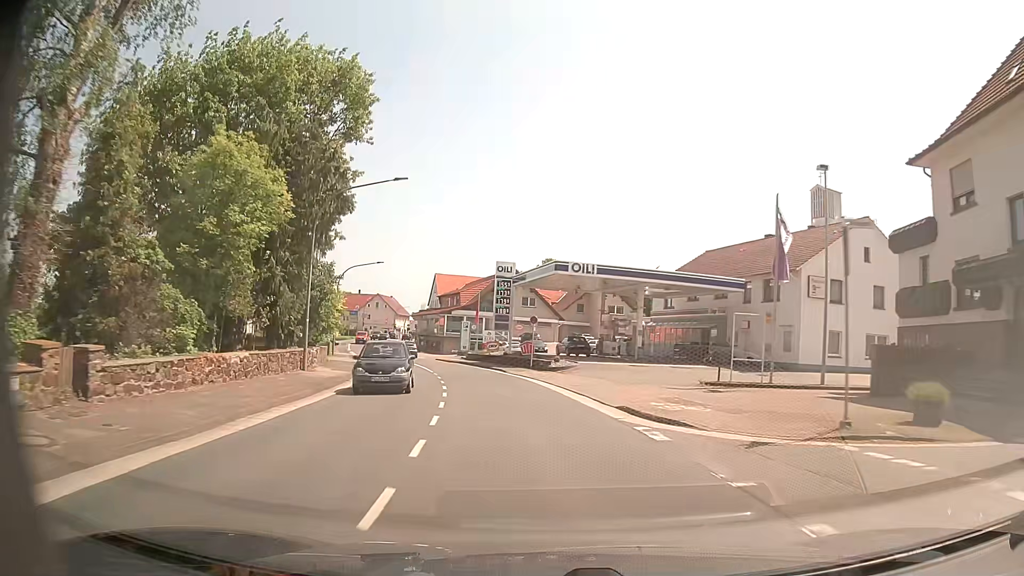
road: primary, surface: asphalt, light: Day
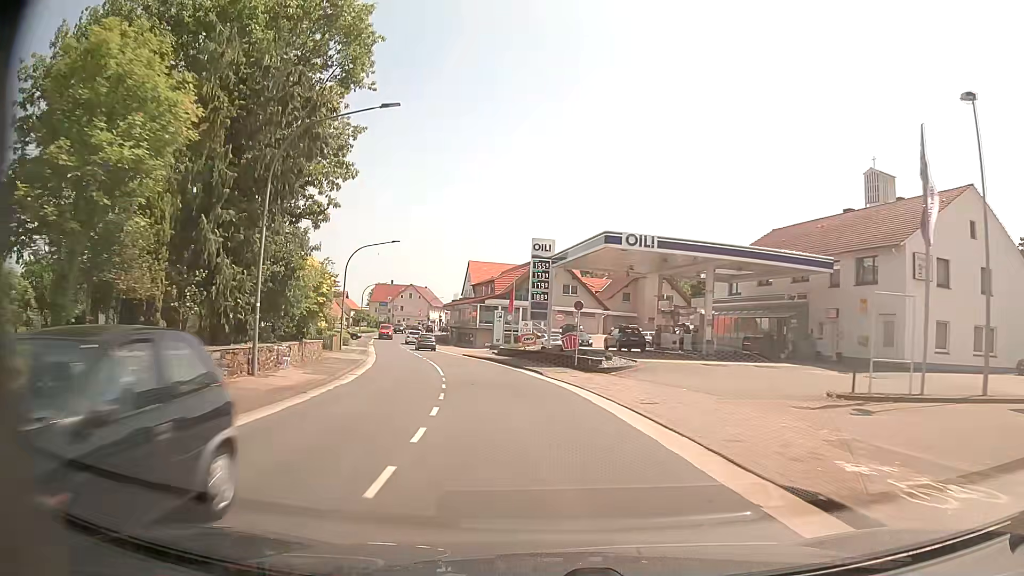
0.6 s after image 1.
(-0.2, +8.3) m; -3°
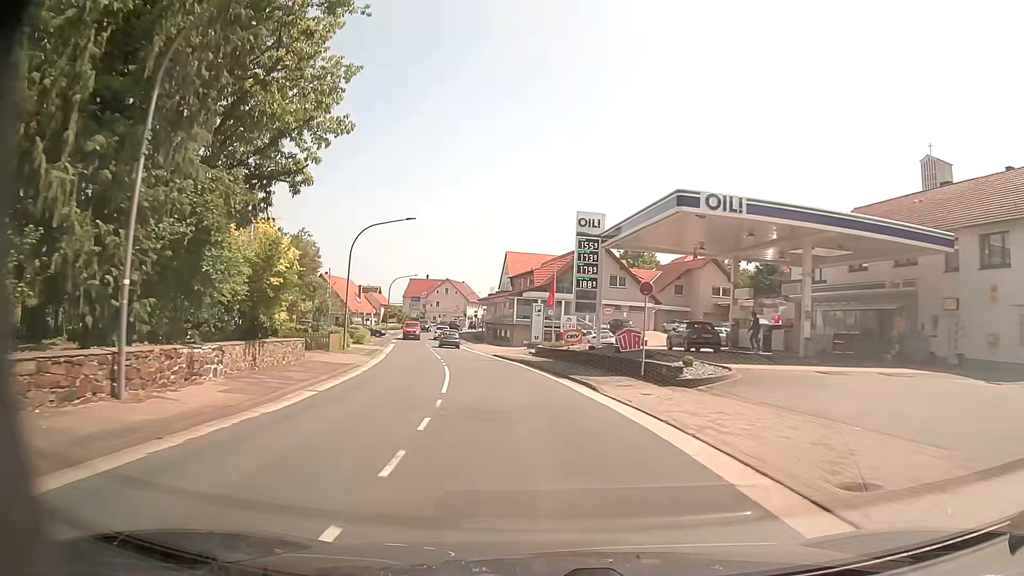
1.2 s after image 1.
(-0.3, +8.4) m; -4°
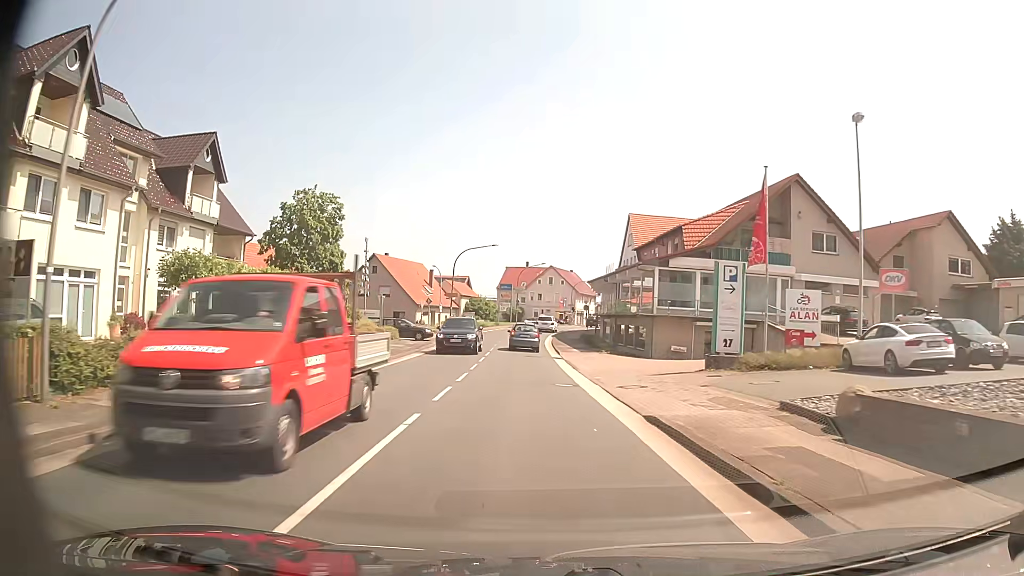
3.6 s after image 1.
(-2.9, +30.9) m; -9°
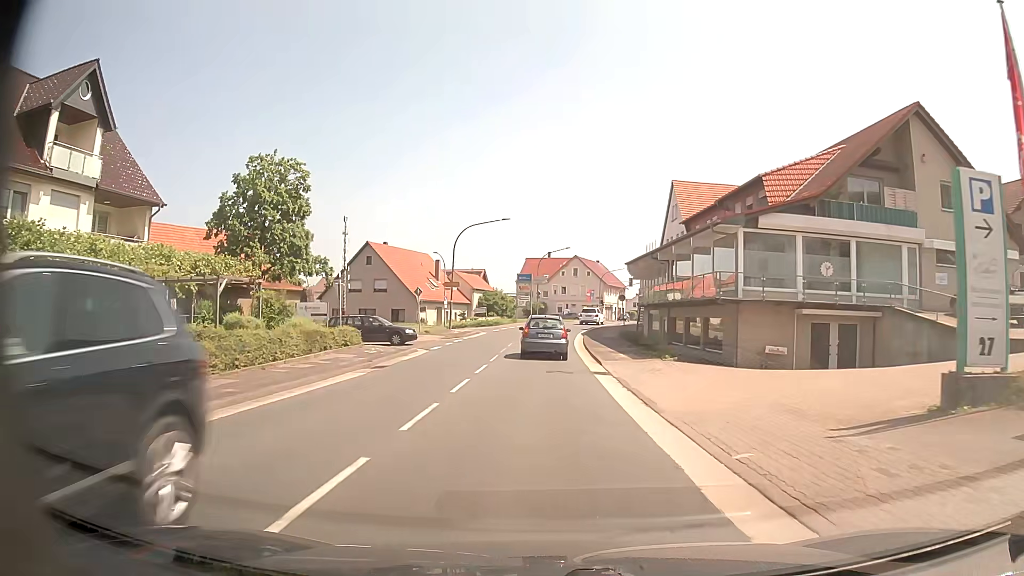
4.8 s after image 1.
(-0.3, +13.0) m; -2°
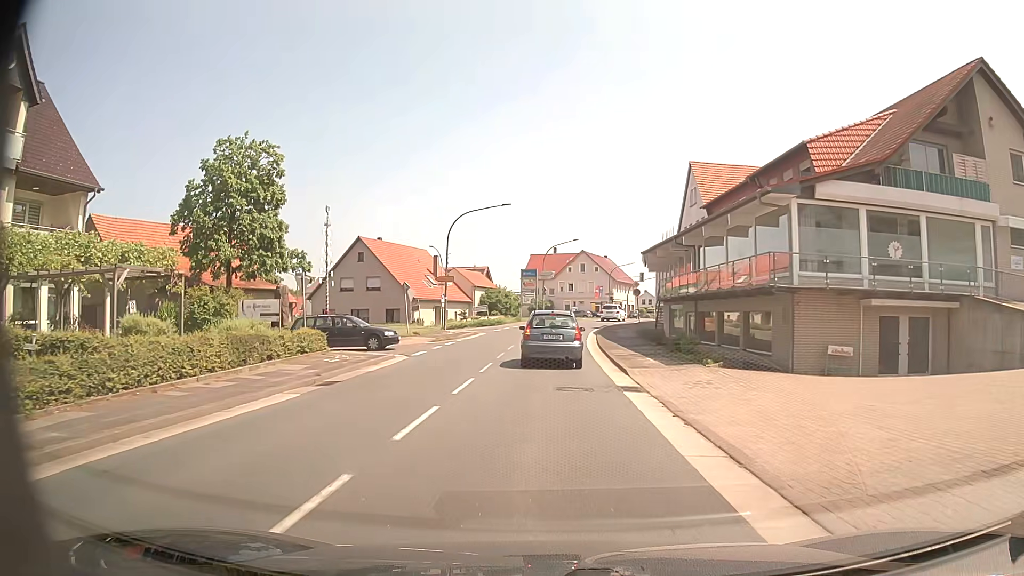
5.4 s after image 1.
(0.0, +5.2) m; 0°
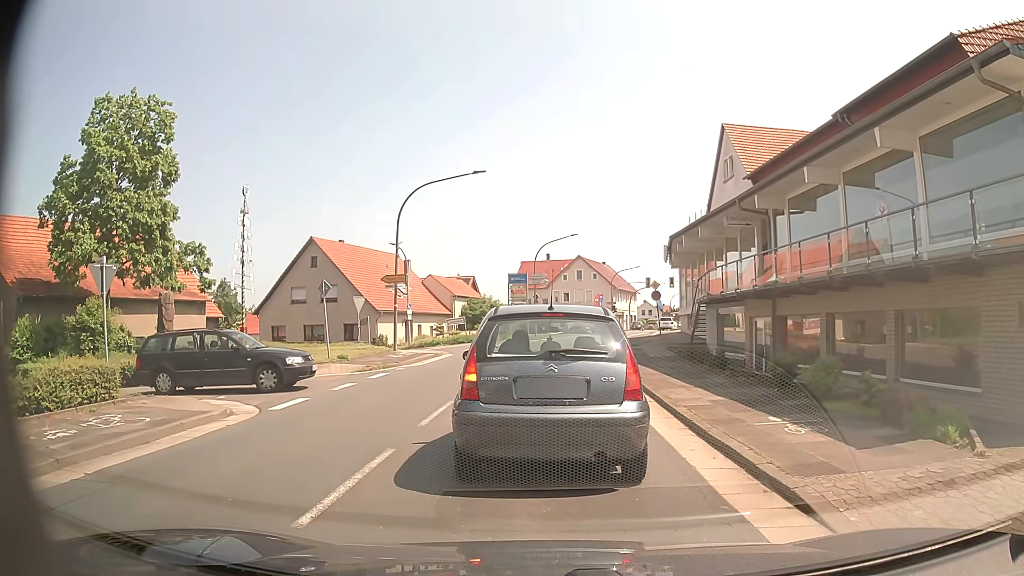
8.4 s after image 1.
(0.0, +11.3) m; 0°
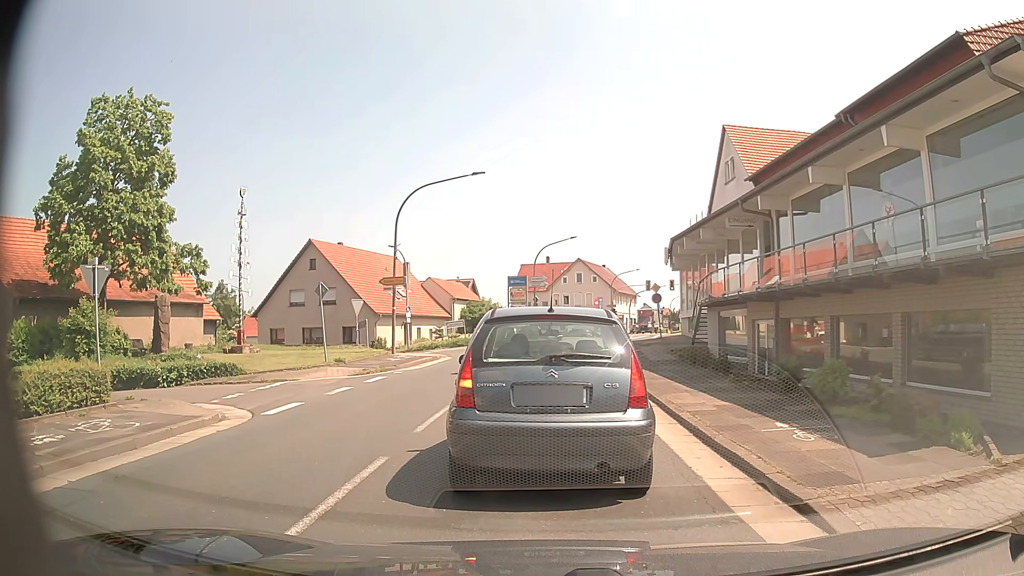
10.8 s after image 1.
(0.0, +0.4) m; 0°
